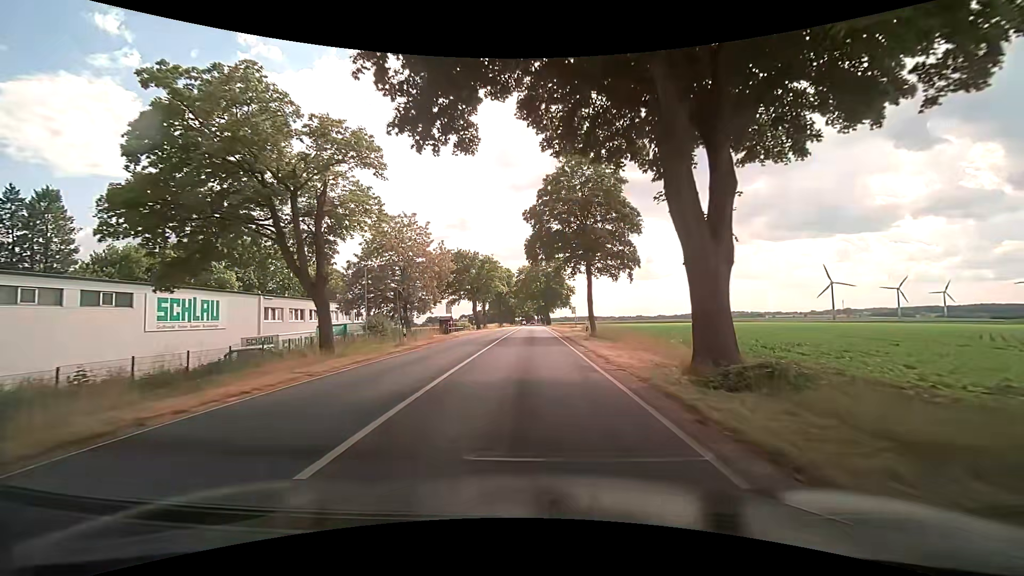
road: secondary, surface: asphalt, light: Day
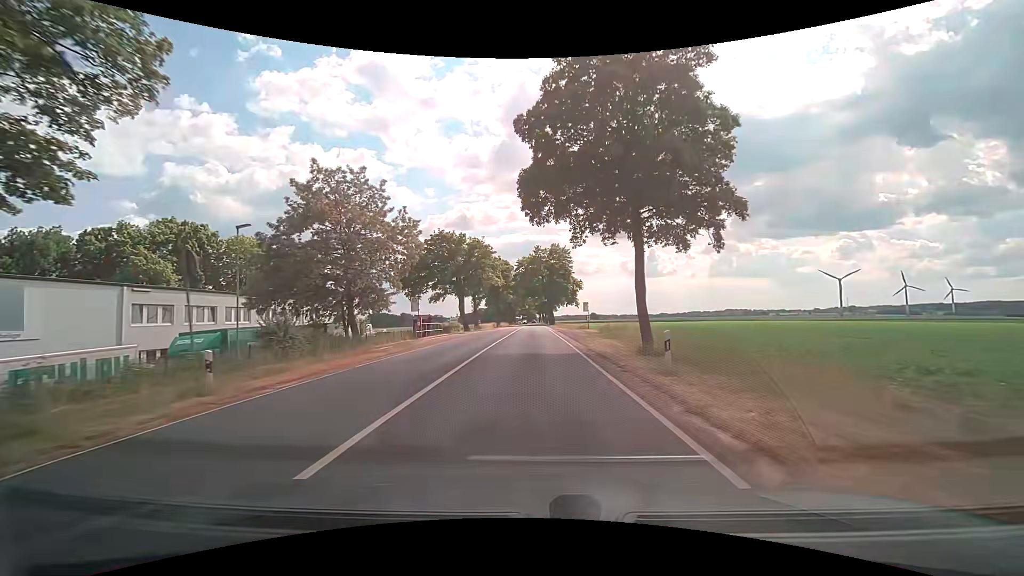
(0.0, +16.5) m; 0°
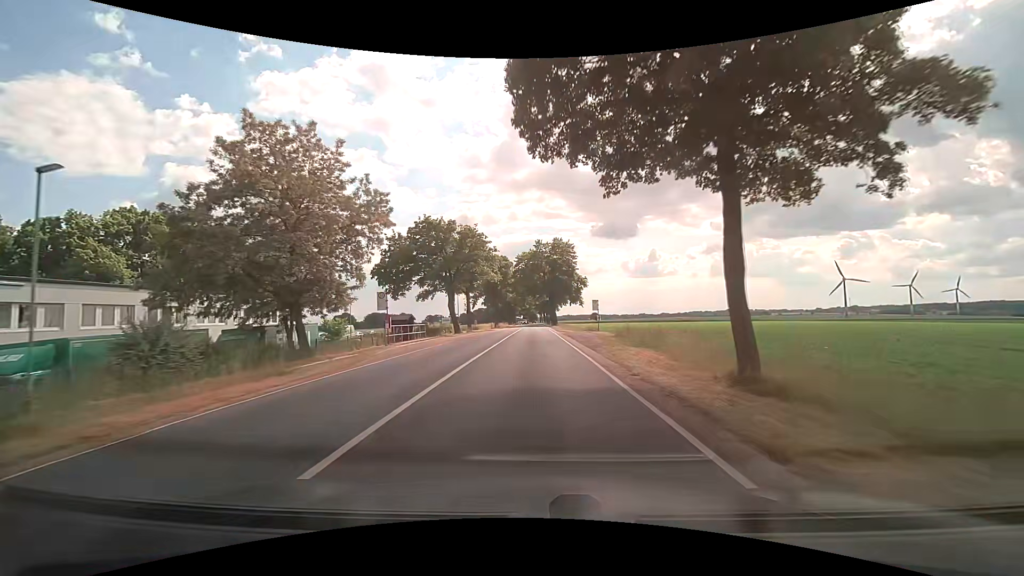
(-0.1, +8.8) m; -1°
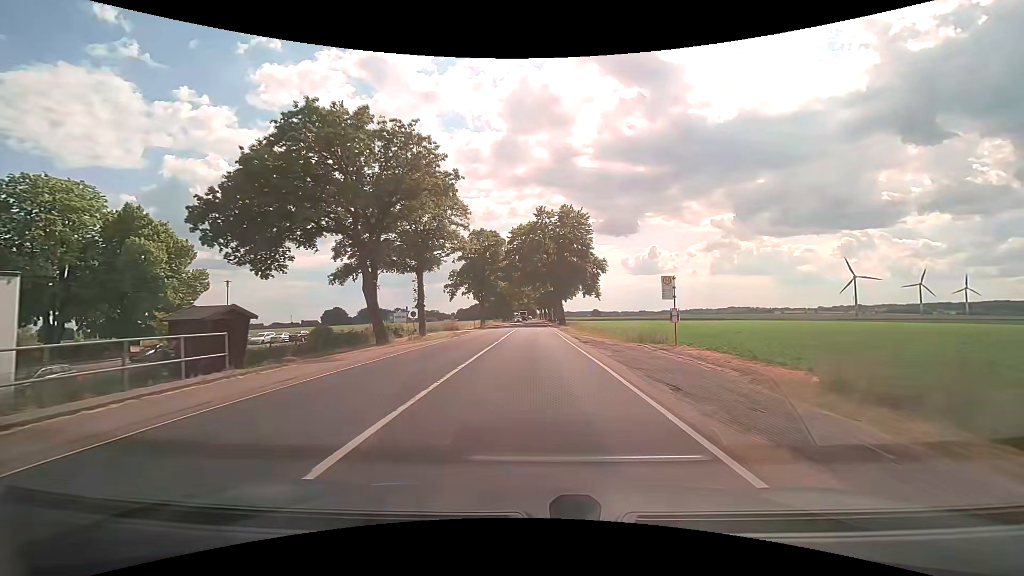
(+0.1, +28.8) m; 0°
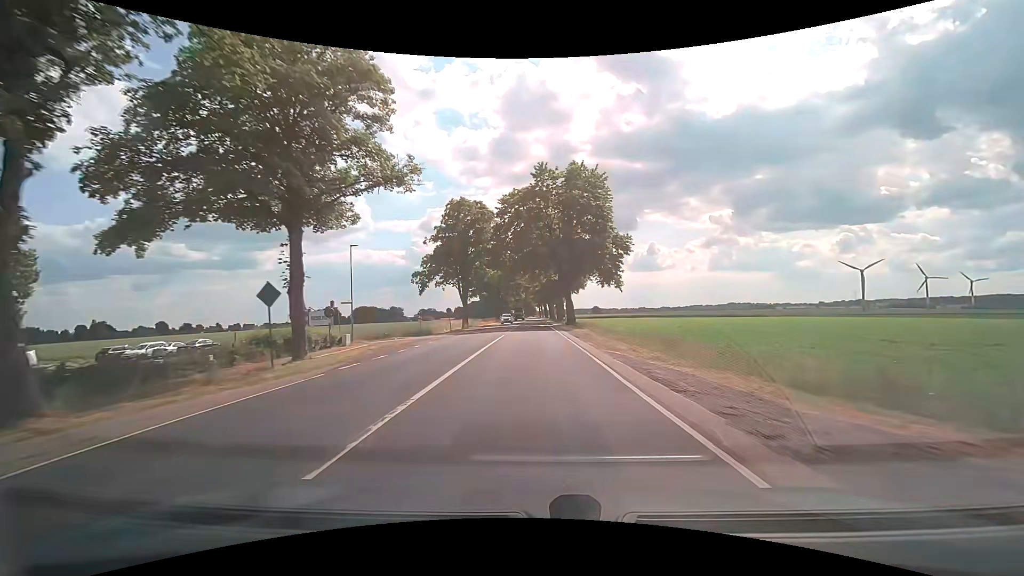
(0.0, +20.8) m; 0°
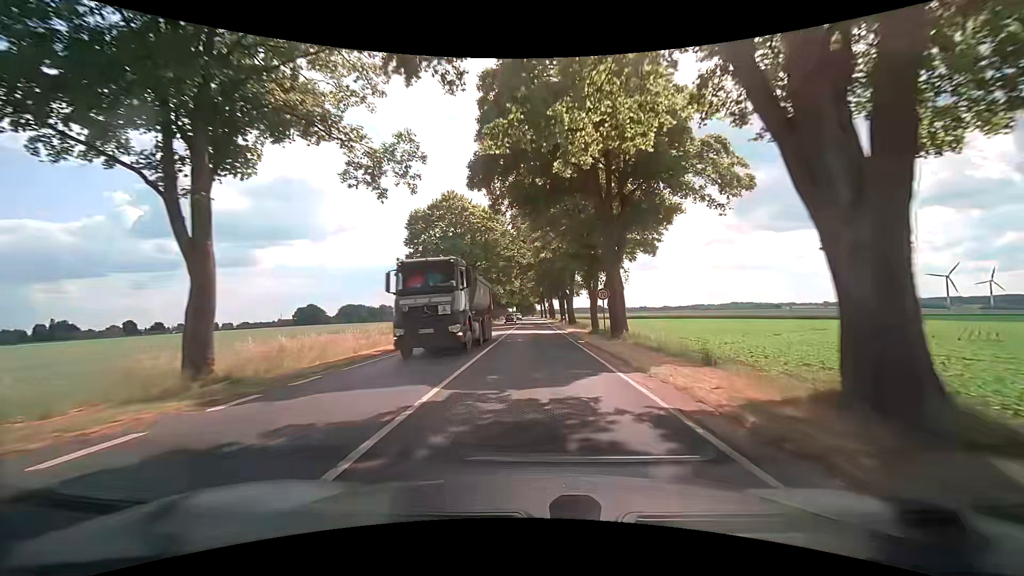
(-0.3, +51.4) m; 0°
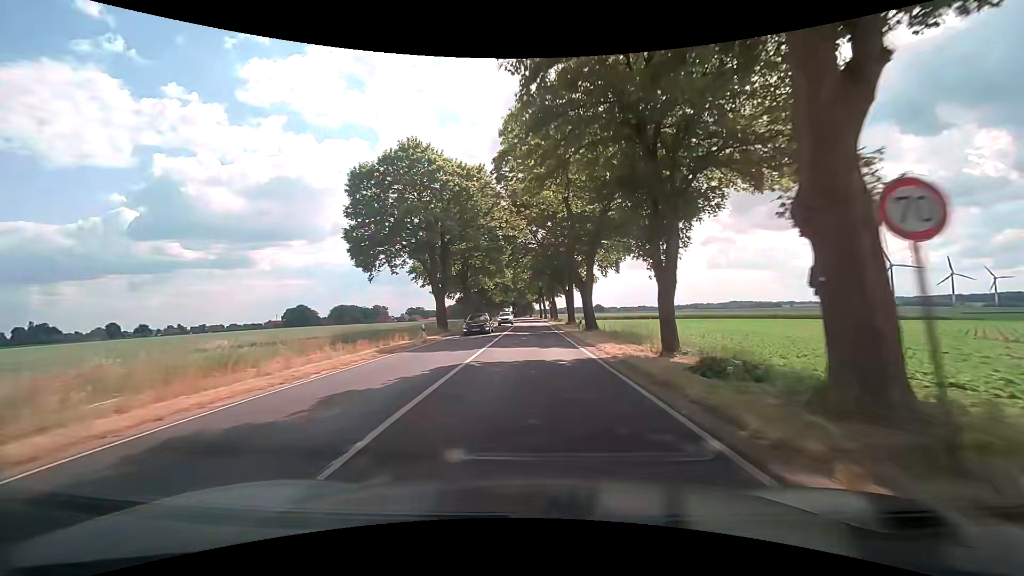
(+0.1, +20.3) m; 0°
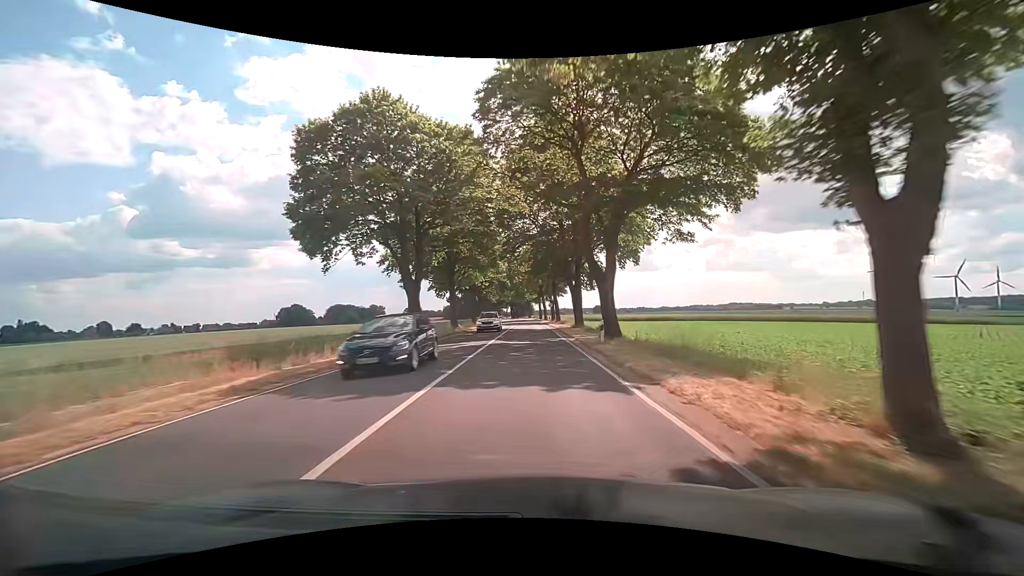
(0.0, +10.2) m; 0°
(0, +10) (0, +20) (0, +30) (0, +40) (0, +50) (0, +60) (0, +70) (0, +80) (0, +90) (-1, +100) m
